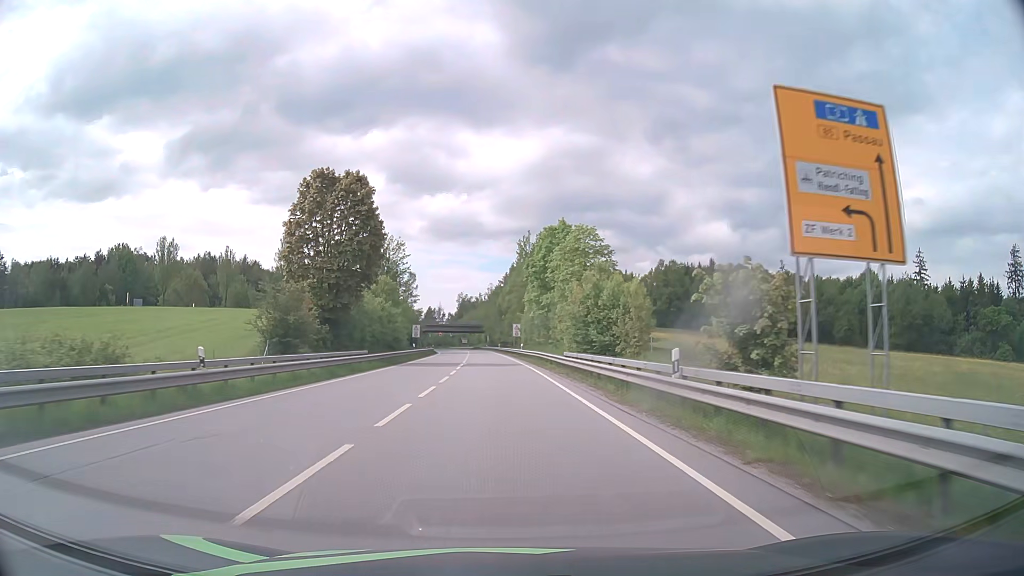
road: primary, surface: asphalt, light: Day
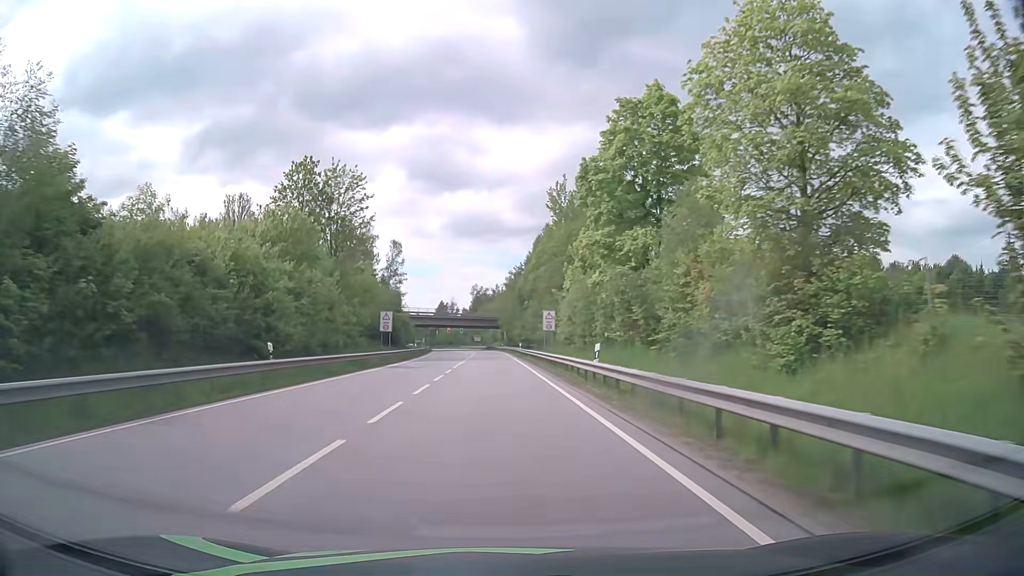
(-0.5, +42.0) m; -1°
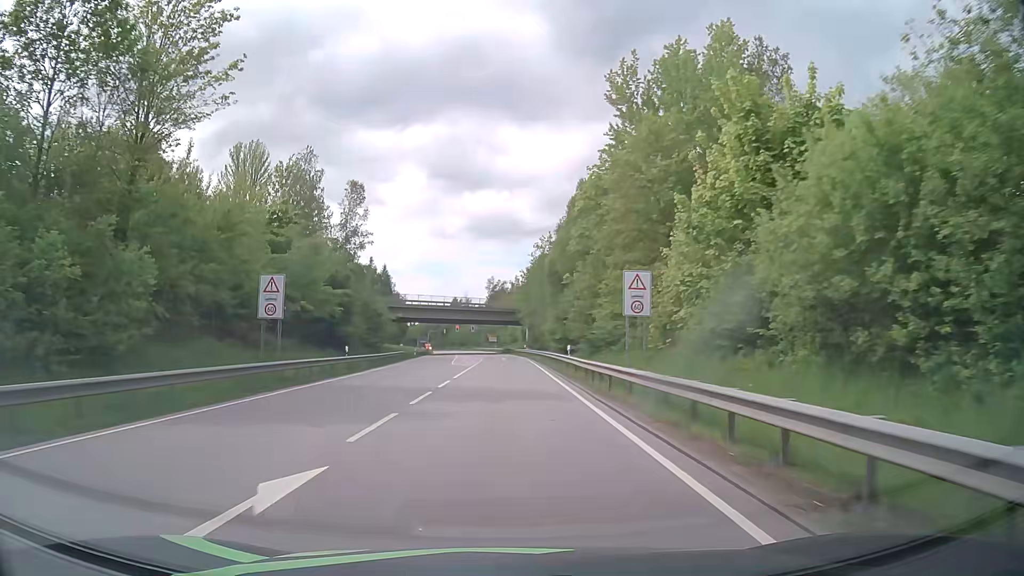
(-0.6, +38.3) m; -2°
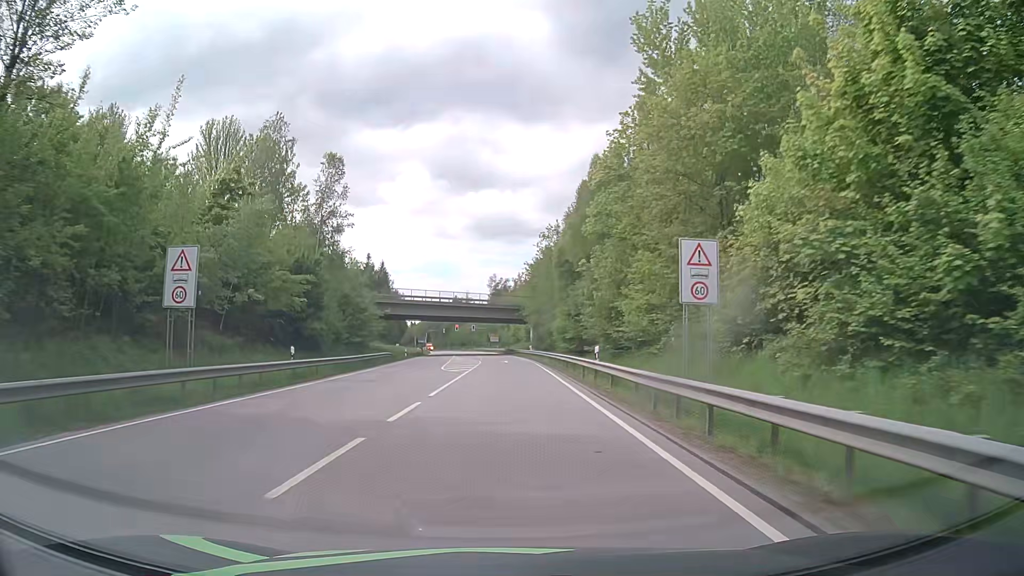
(0.0, +9.4) m; 0°
(0, +10) (0, +20) (0, +30) (0, +40) (0, +50) (0, +60) (-1, +70) (-1, +80) (-1, +90) (-2, +100) m
